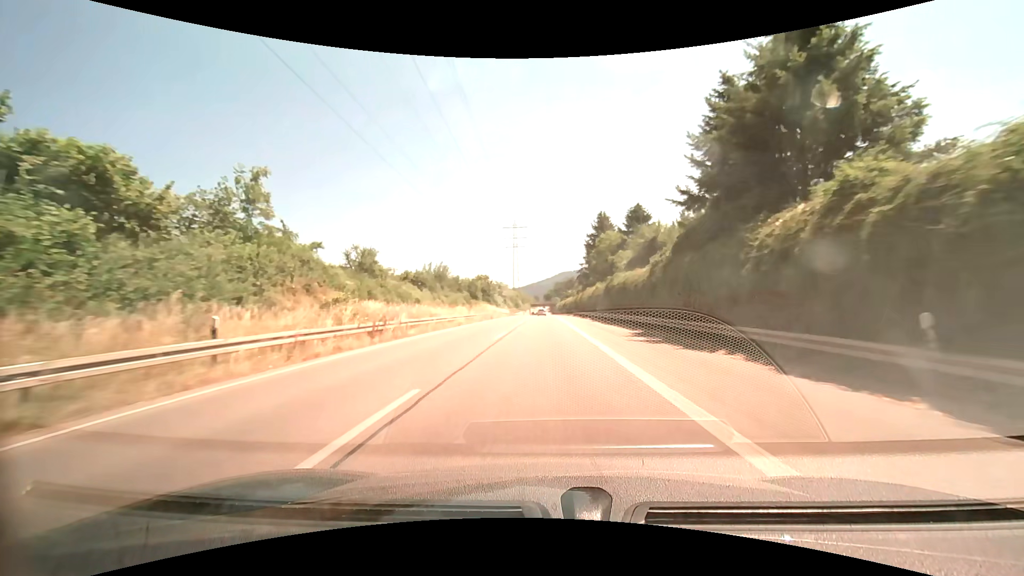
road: trunk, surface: asphalt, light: Day
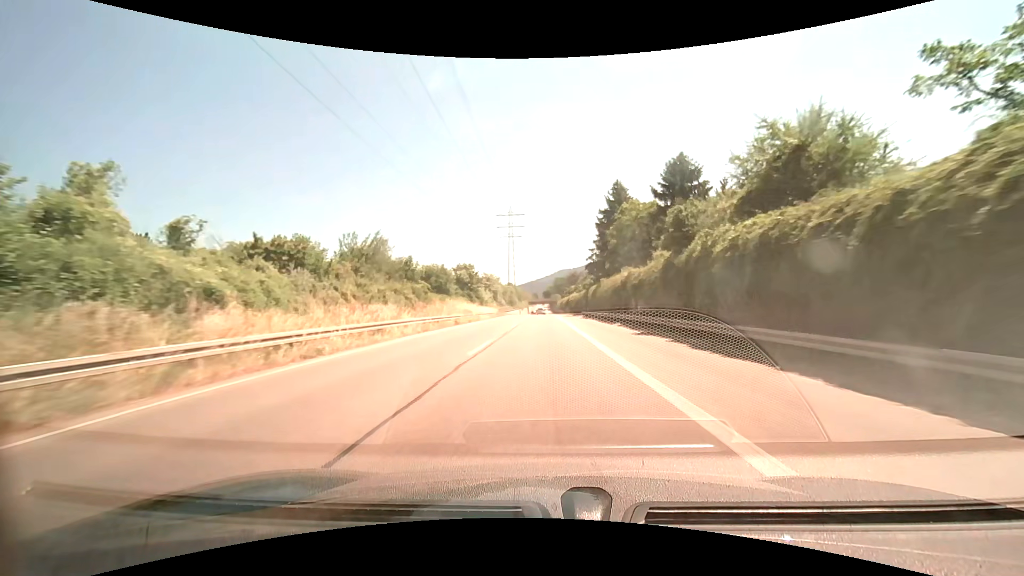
(0.0, +24.7) m; 0°
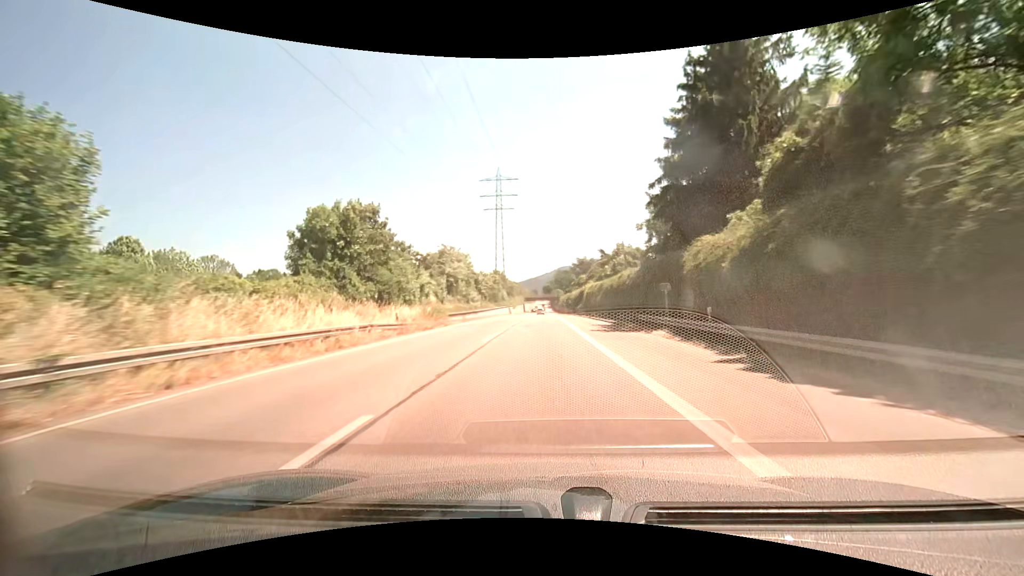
(0.0, +49.5) m; 0°
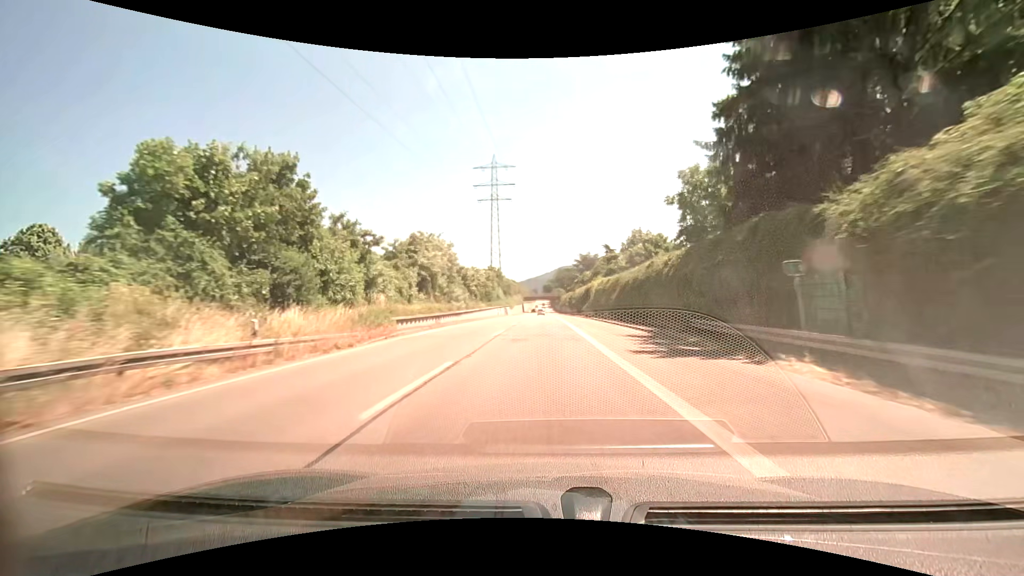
(0.0, +12.4) m; 0°
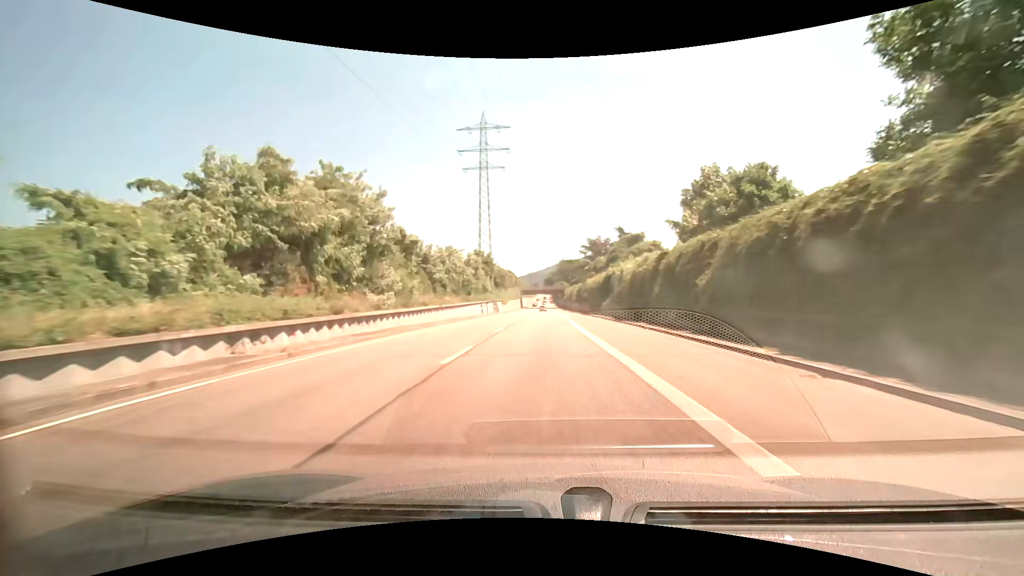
(0.0, +24.8) m; 0°
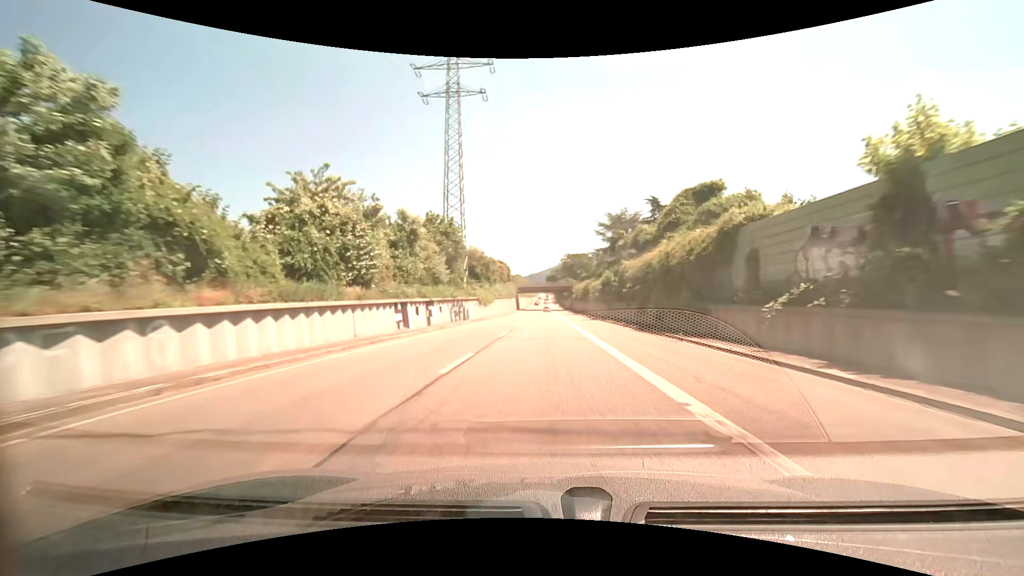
(-0.1, +37.2) m; 0°
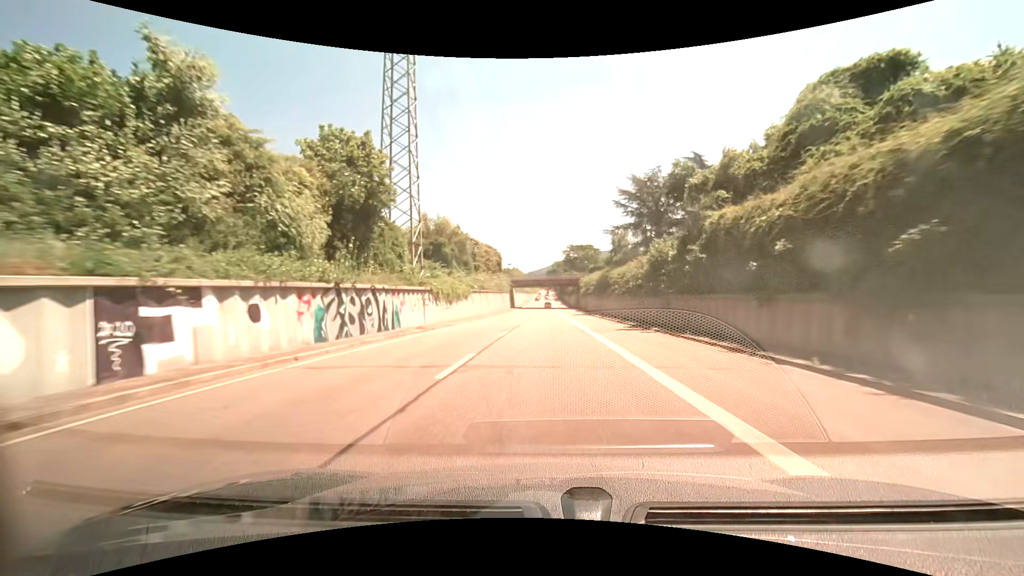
(0.0, +24.8) m; 0°
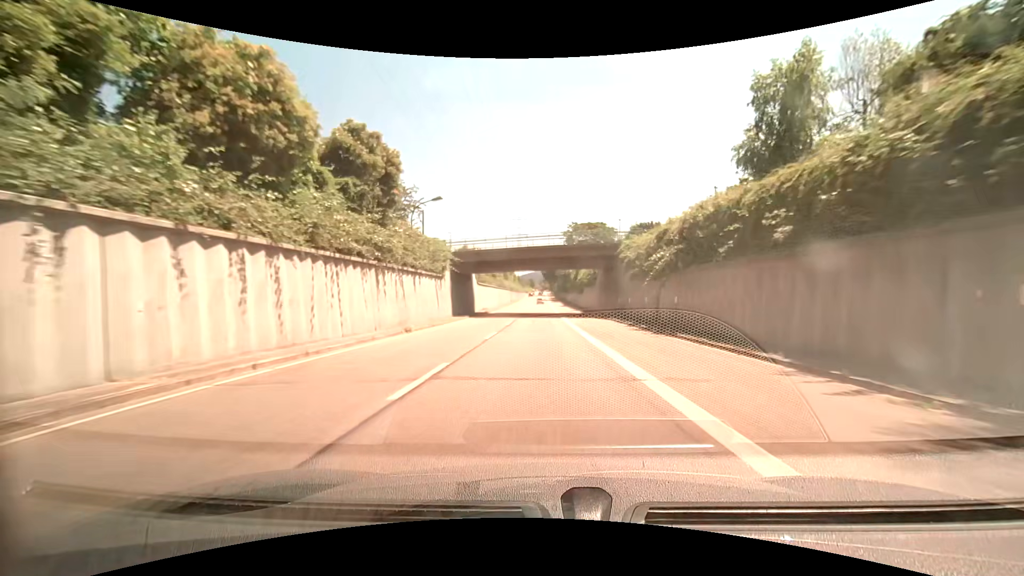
(+0.5, +62.0) m; +1°
(0, +10) (0, +20) (0, +30) (0, +40) (0, +50) (0, +60) (0, +70) (0, +80) (0, +90) (0, +100) m
